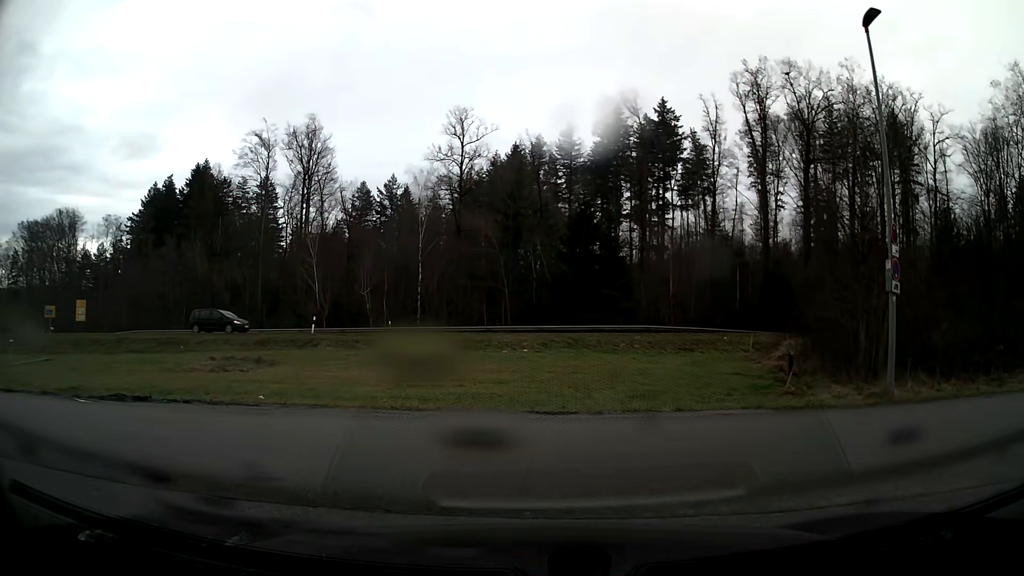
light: Day
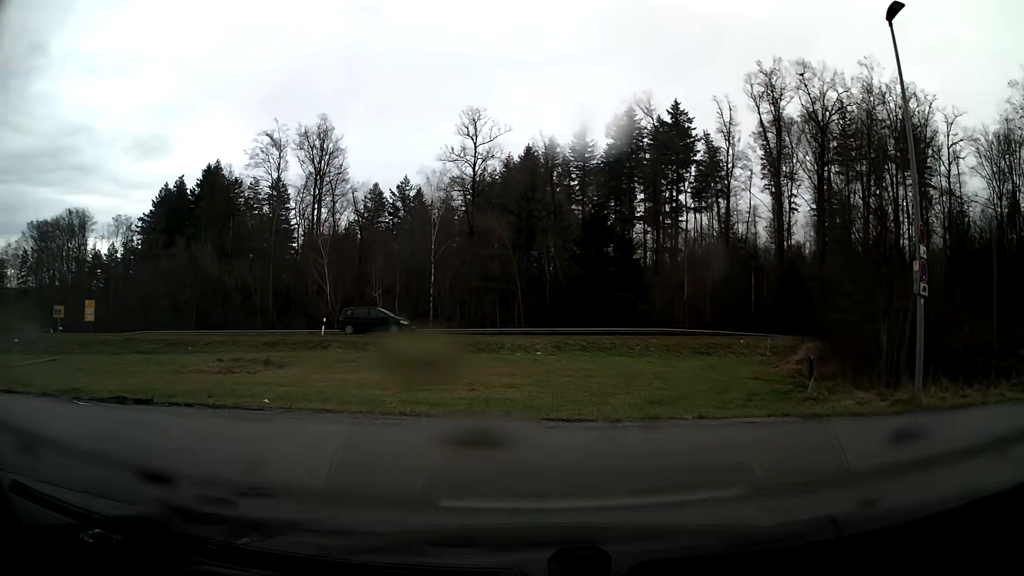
(0.0, +0.6) m; 0°
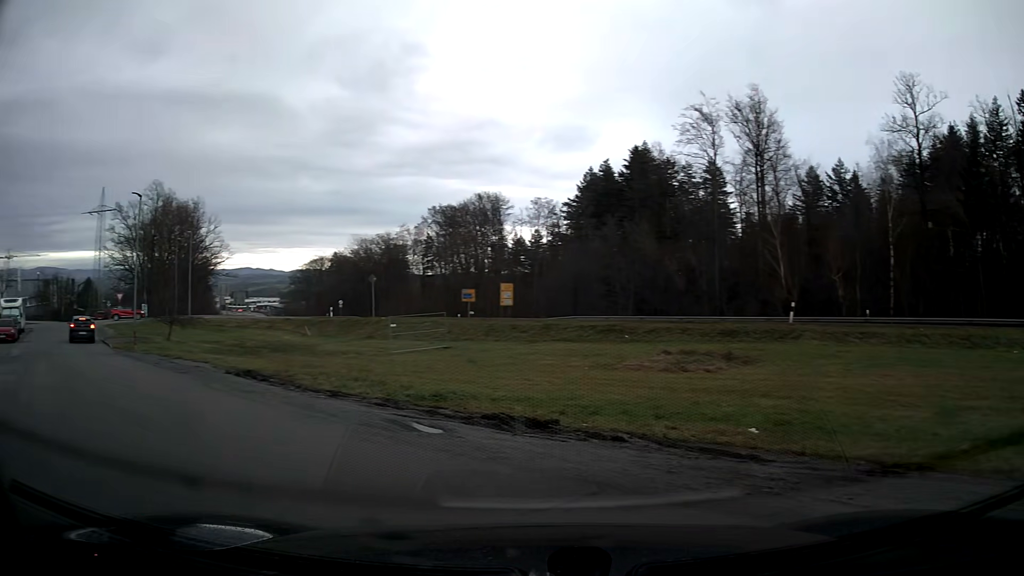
(-2.6, +6.1) m; -45°
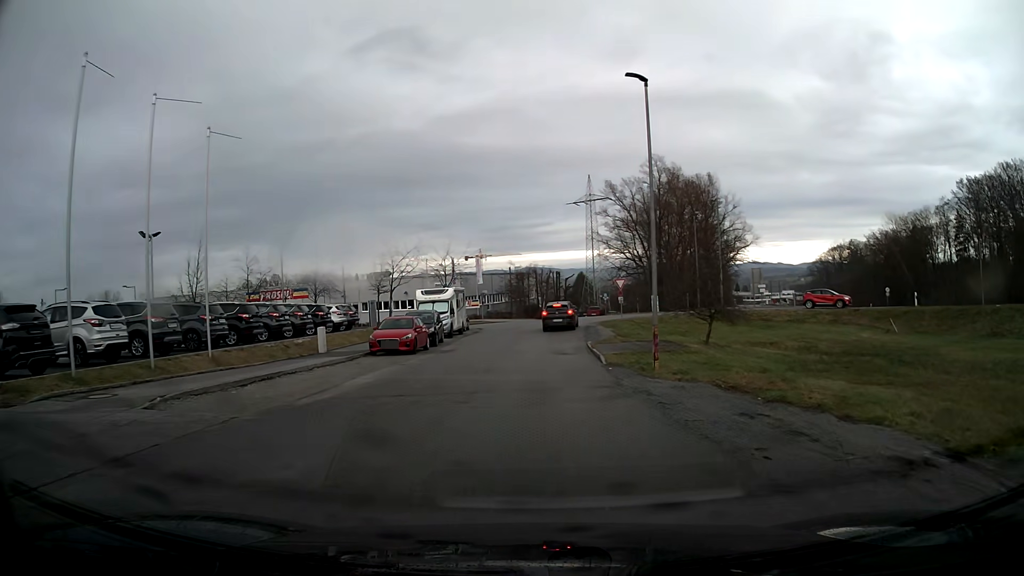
(-8.5, +15.7) m; -38°
(0, +10) (0, +20) (0, +30) (+1, +40) (+2, +50) (-1, +59) (-9, +64) (-19, +67) (-28, +70) (-38, +72) m
